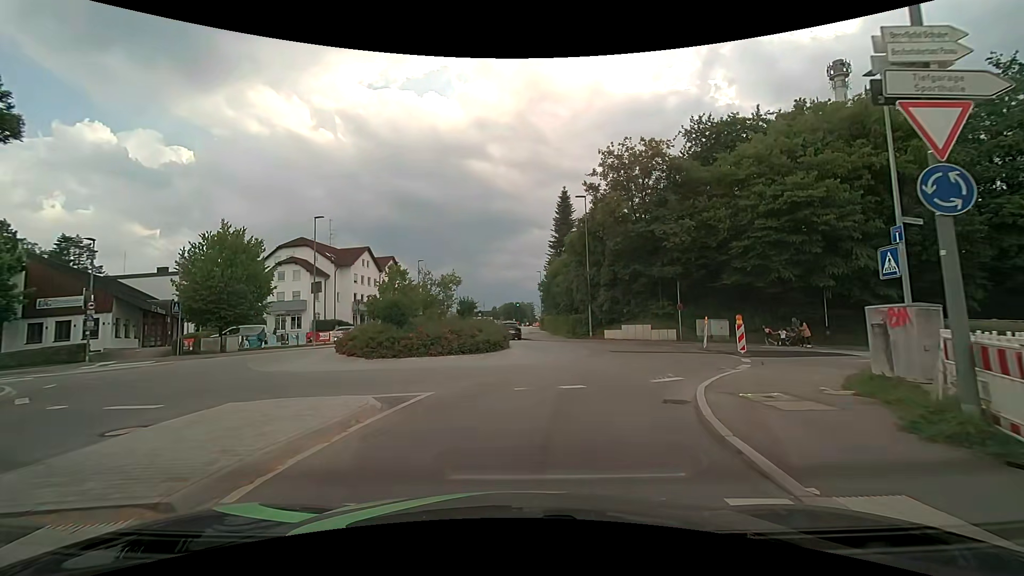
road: tertiary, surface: asphalt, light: Day
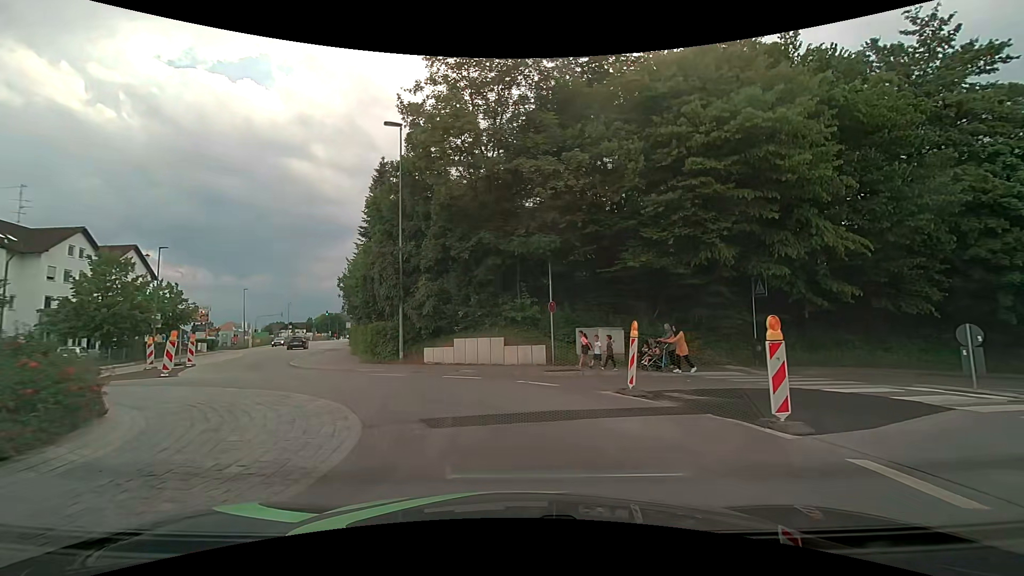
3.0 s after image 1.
(+2.1, +14.4) m; +18°
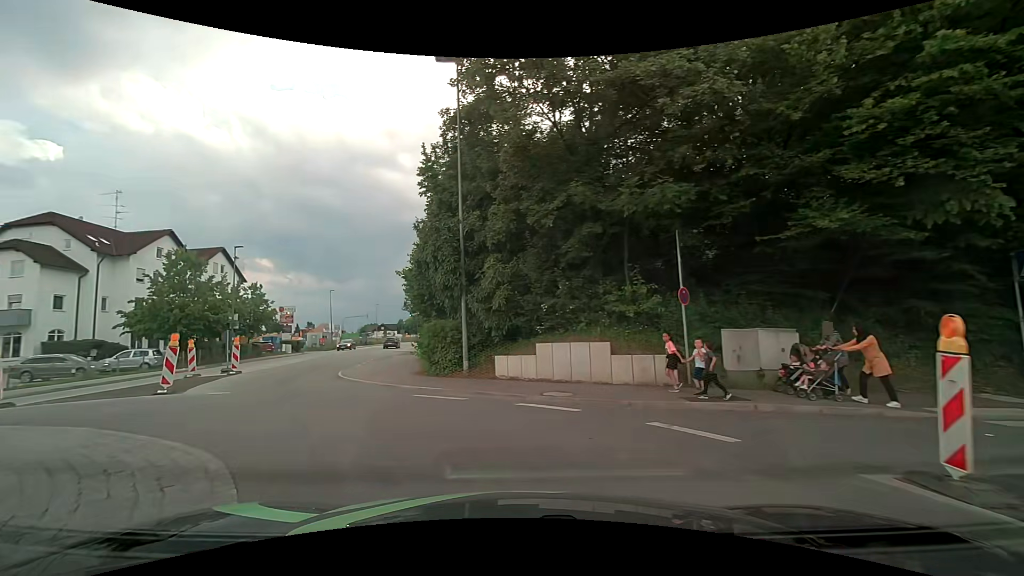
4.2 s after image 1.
(-0.2, +5.9) m; -9°
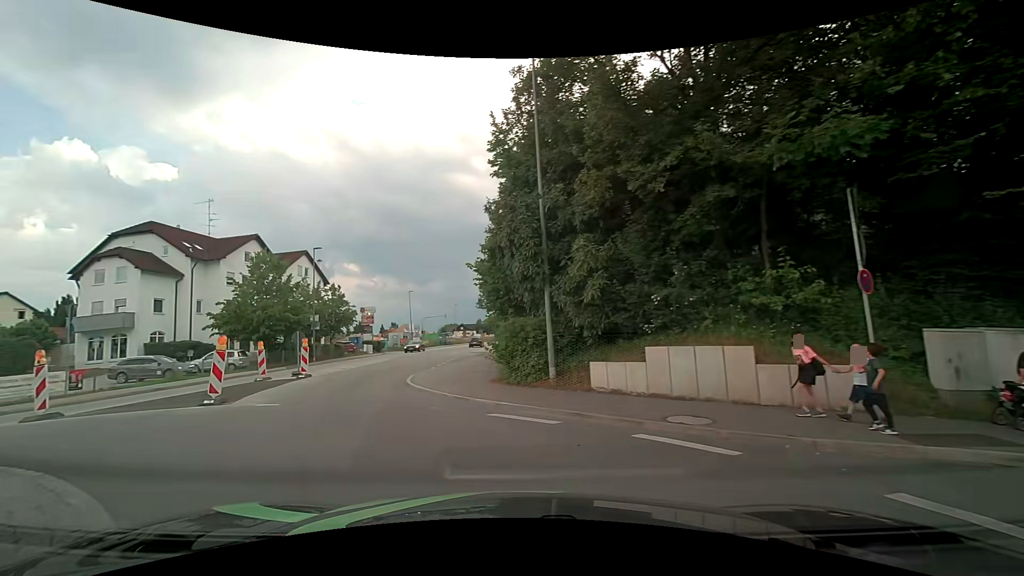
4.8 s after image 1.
(-0.2, +2.9) m; -9°
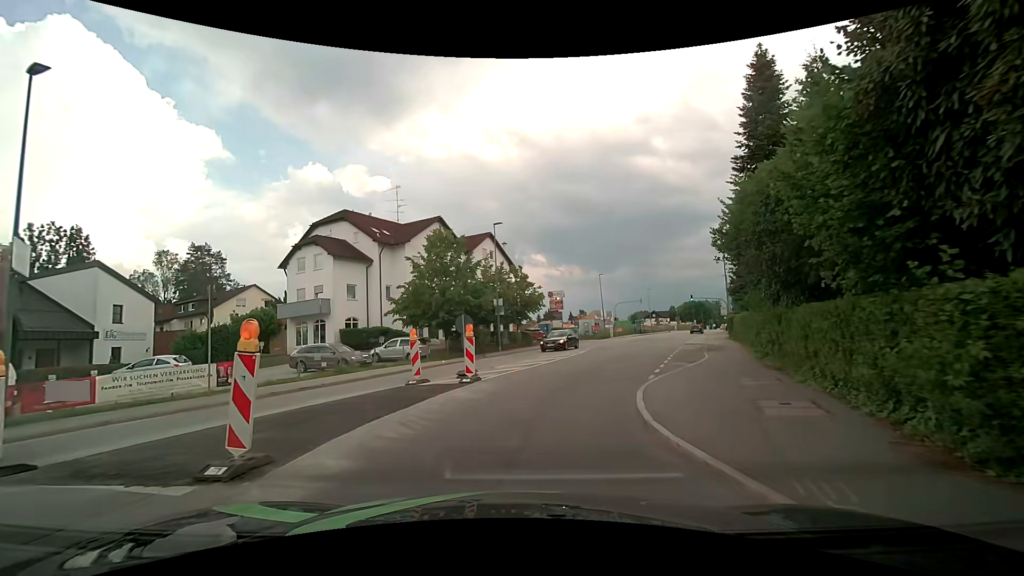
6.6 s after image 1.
(-2.0, +8.3) m; -22°
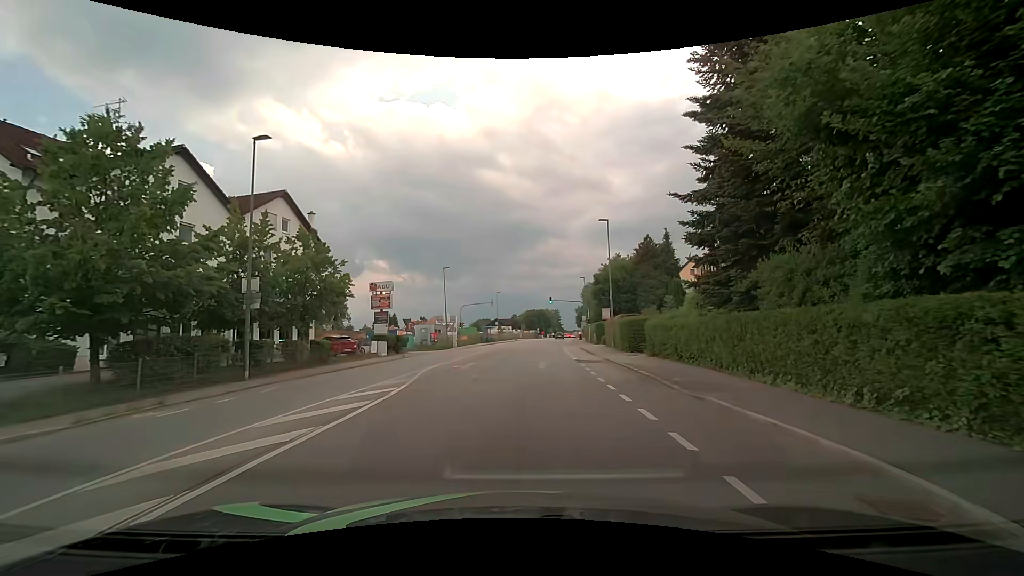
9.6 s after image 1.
(+2.3, +17.2) m; +18°
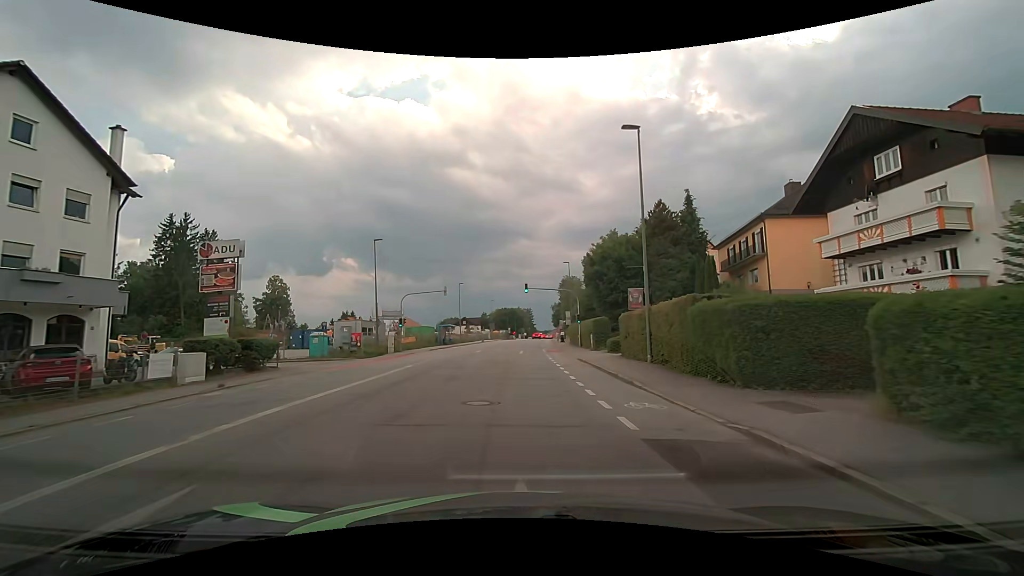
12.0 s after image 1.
(+0.7, +18.9) m; +3°
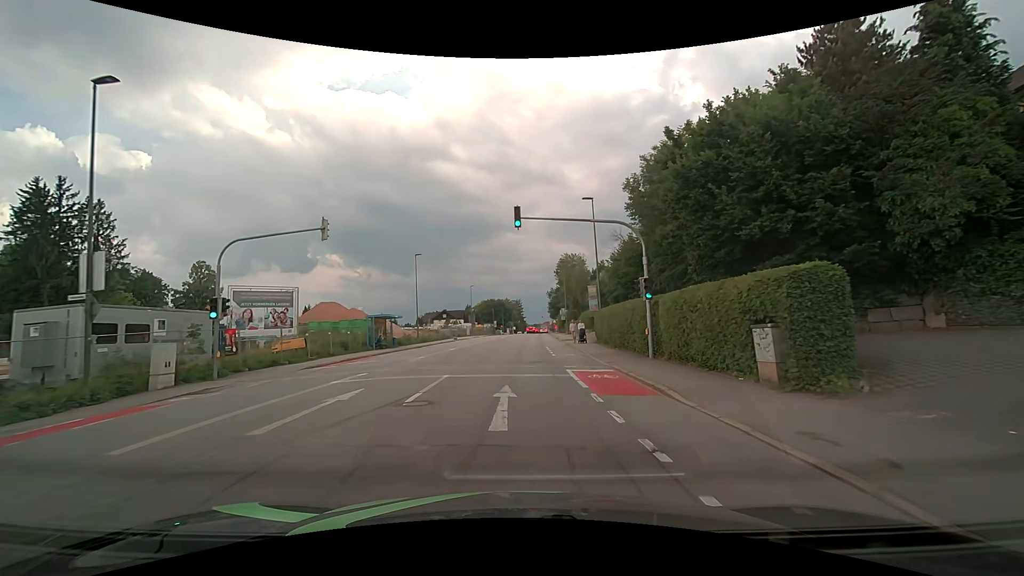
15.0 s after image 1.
(+0.2, +28.5) m; +1°
(0, +10) (0, +20) (+1, +30) (+1, +40) (+2, +50) (+3, +60) (+3, +70) (+4, +80) (+4, +90) (+5, +100) m
